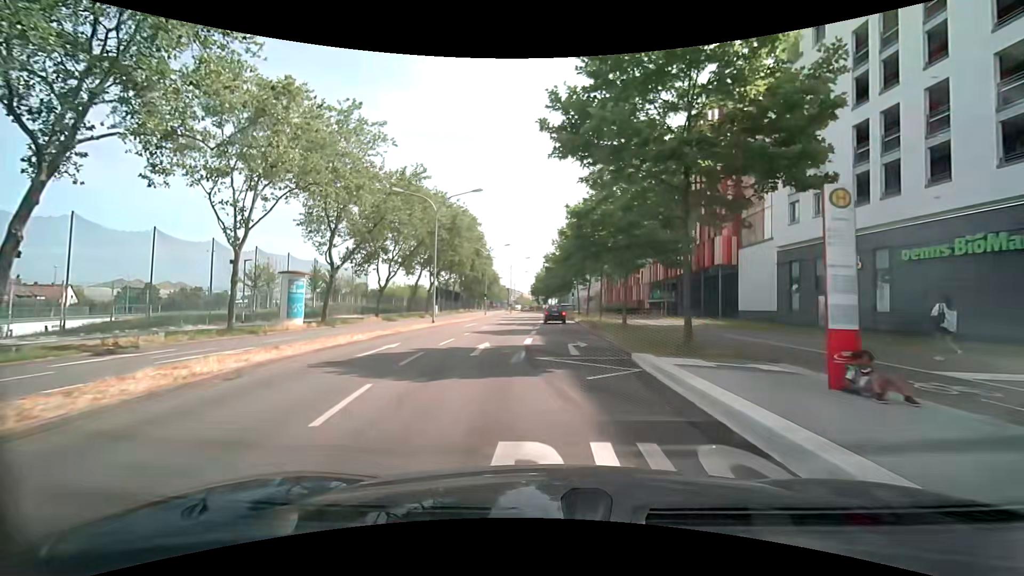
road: secondary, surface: asphalt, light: Day
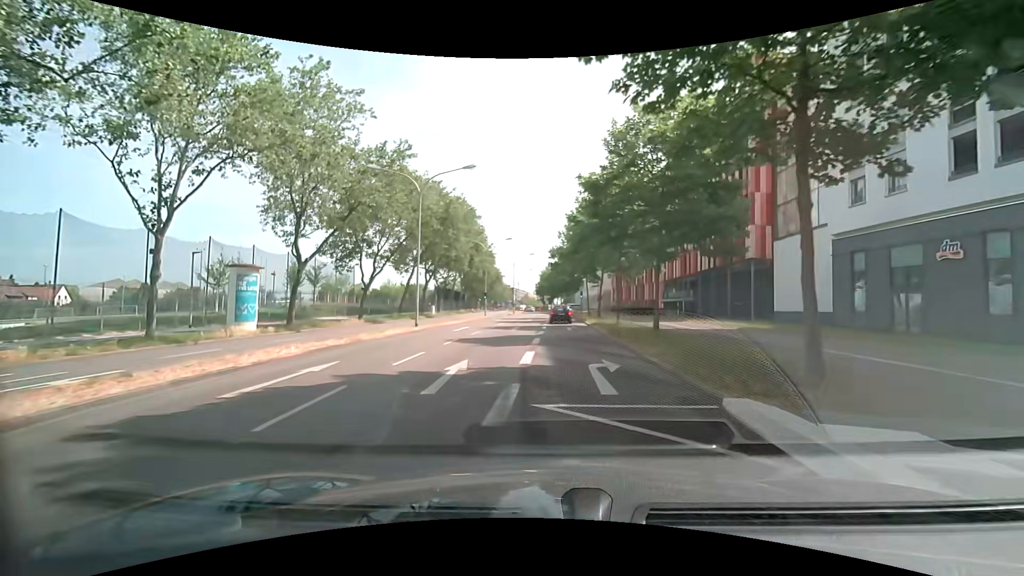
(0.0, +6.1) m; 0°
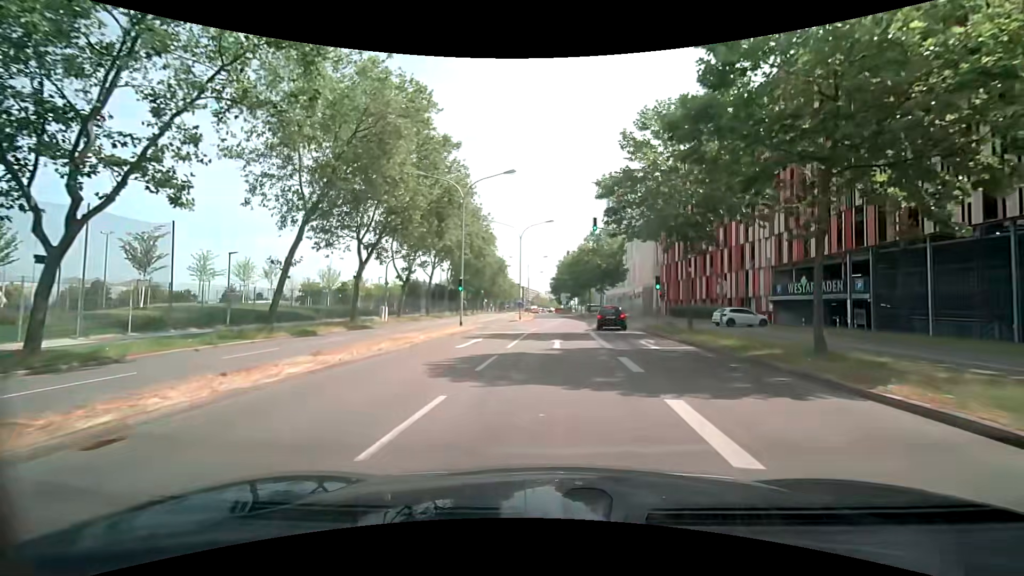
(-1.9, +31.4) m; -3°
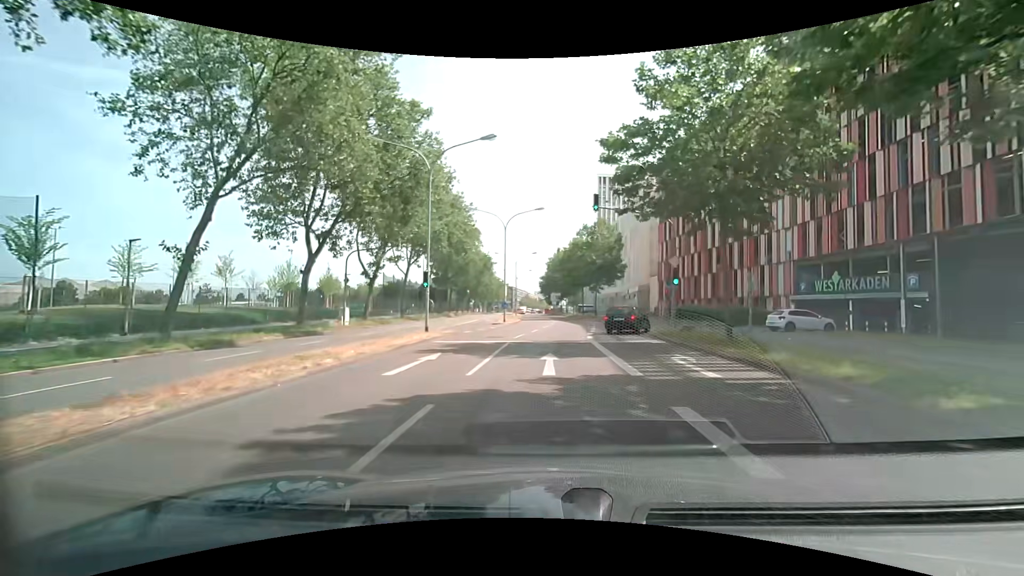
(+0.1, +6.5) m; +2°
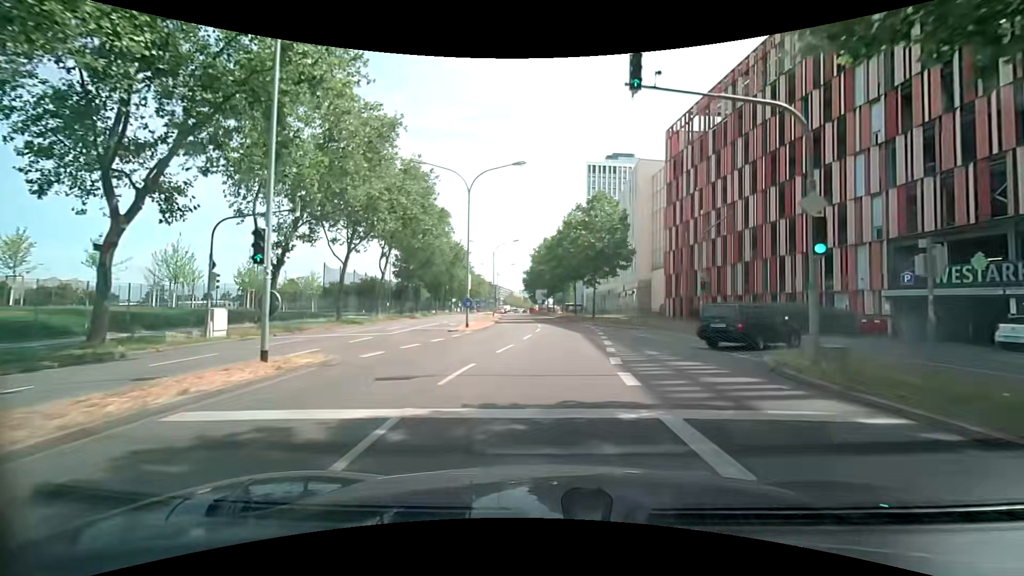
(+0.1, +13.4) m; +1°
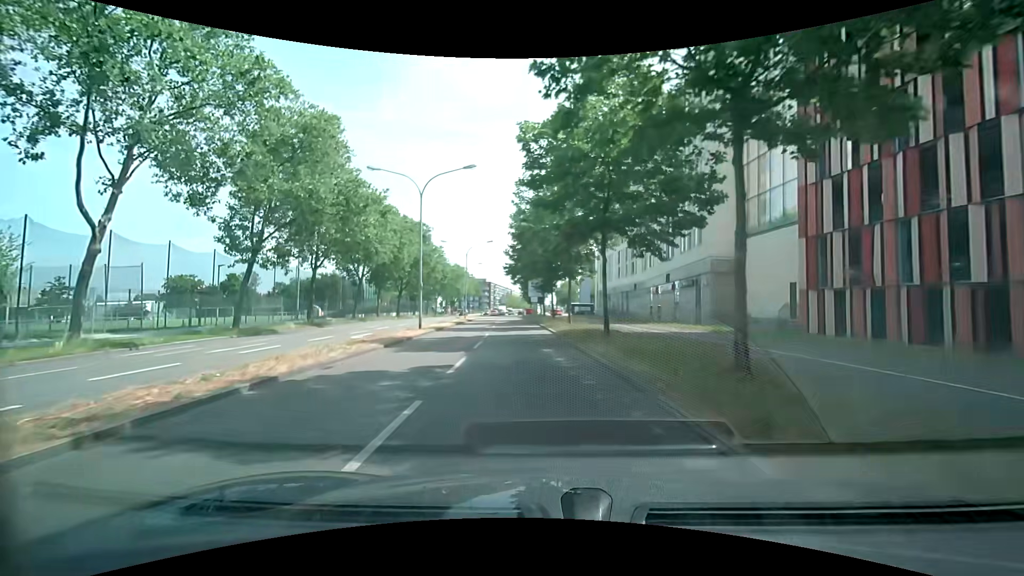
(+1.2, +34.4) m; 0°
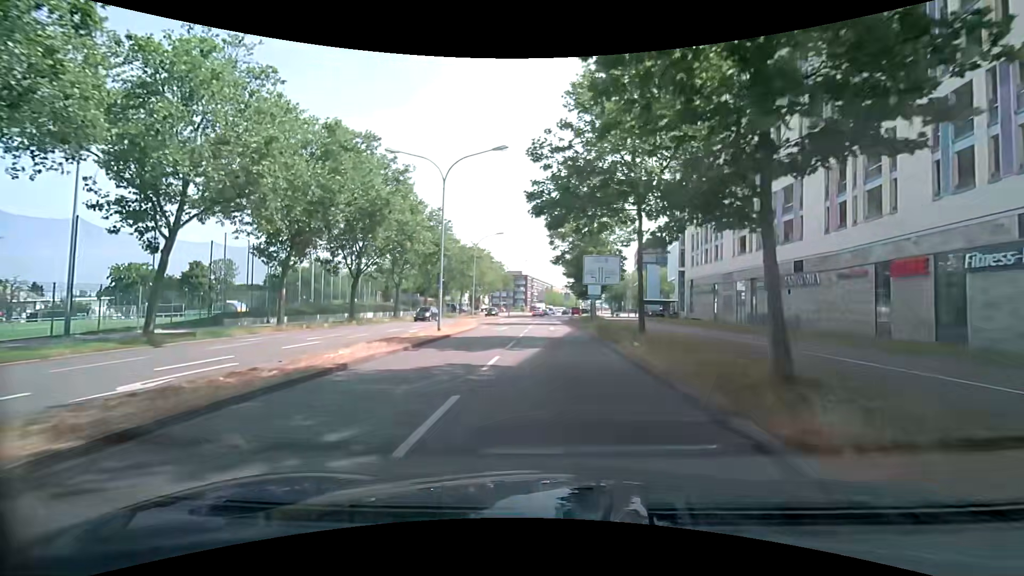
(-2.4, +35.8) m; -5°
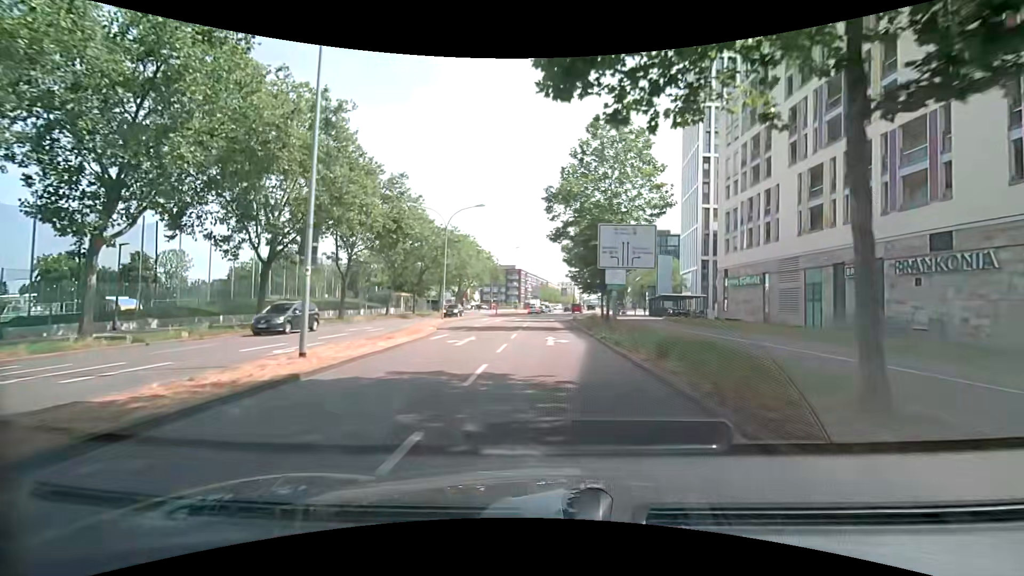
(0.0, +14.1) m; 0°
(0, +10) (0, +20) (0, +30) (0, +40) (+1, +50) (+1, +60) (+2, +70) (+3, +80) (+5, +90) (+6, +100) m
